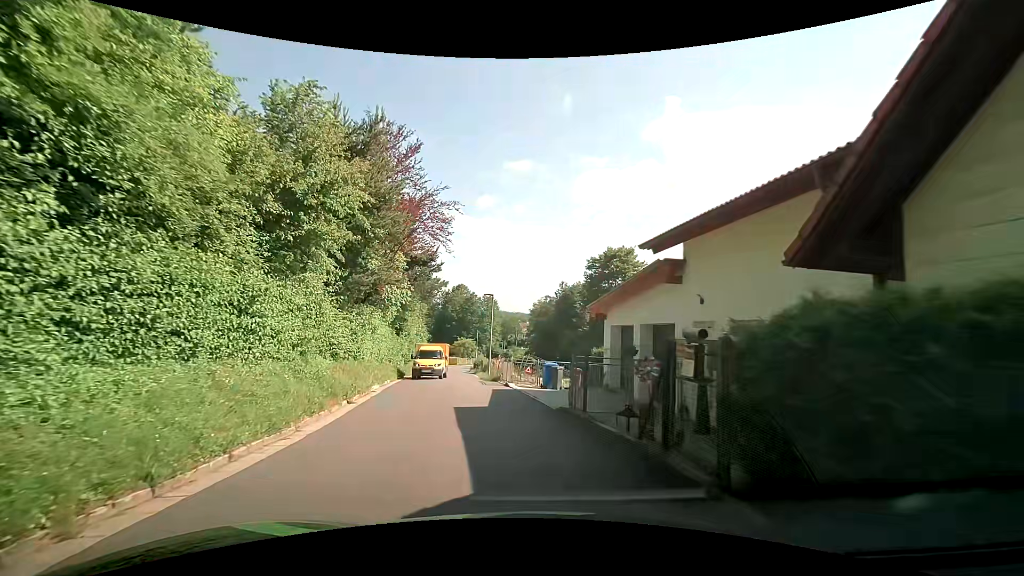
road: residential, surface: asphalt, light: Day
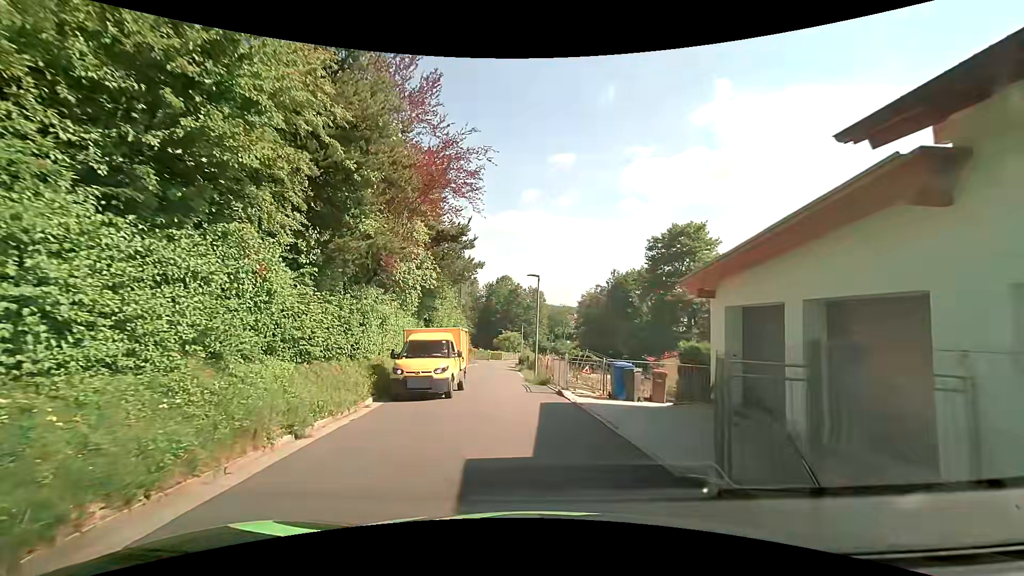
(-0.3, +5.8) m; -4°
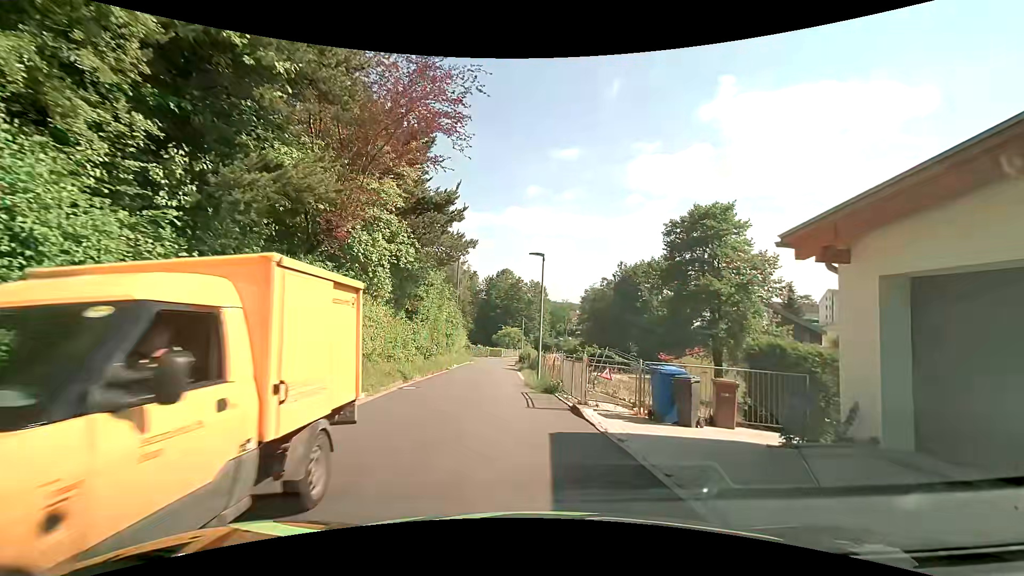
(-0.1, +4.8) m; -1°
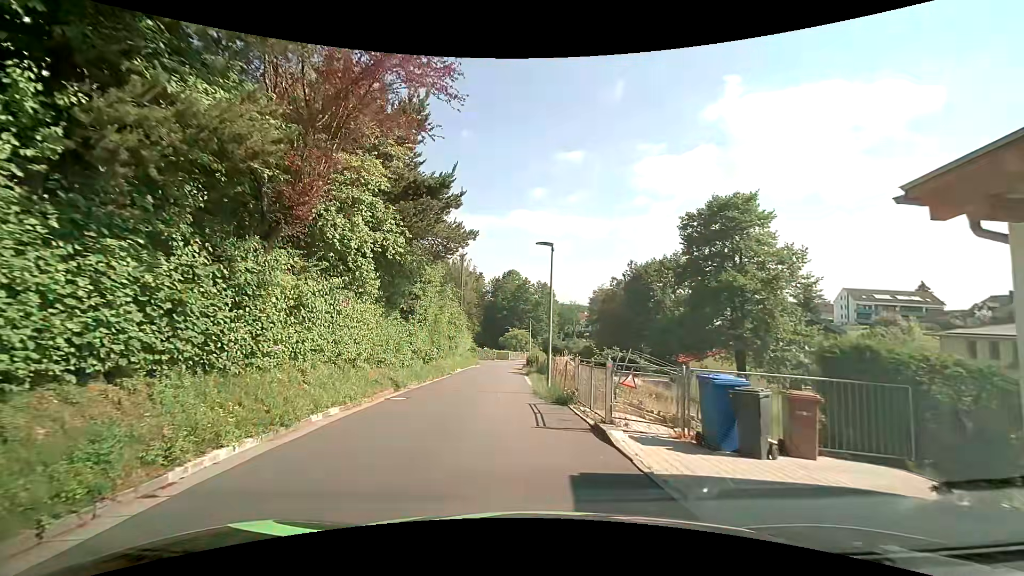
(0.0, +2.5) m; -1°
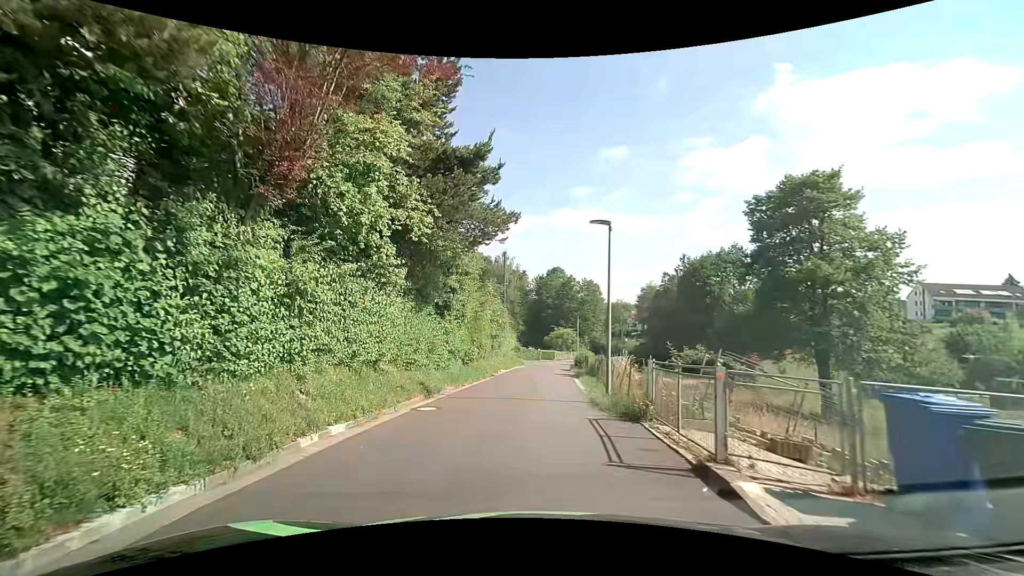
(-0.1, +2.9) m; -4°
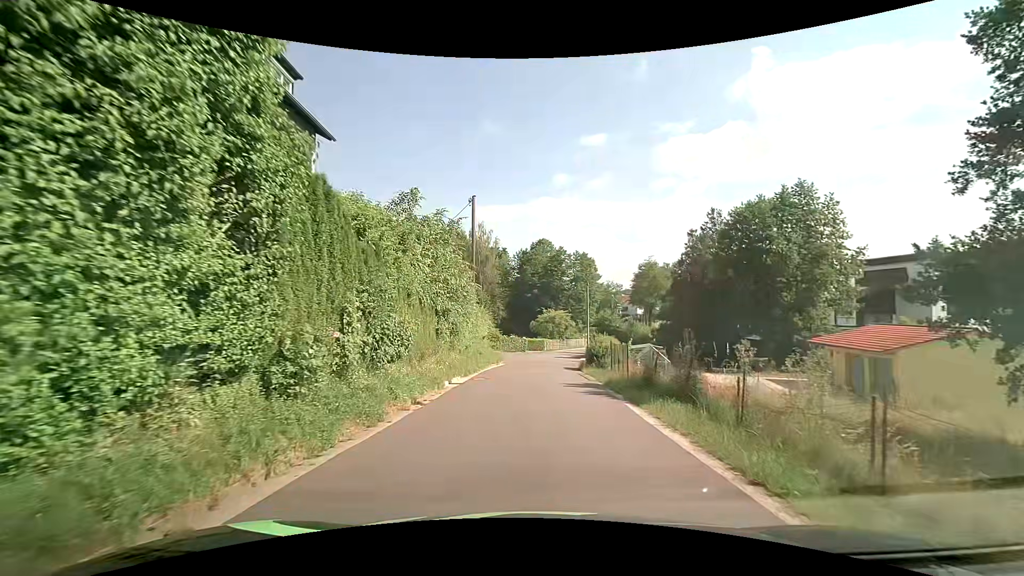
(-0.1, +18.3) m; +2°
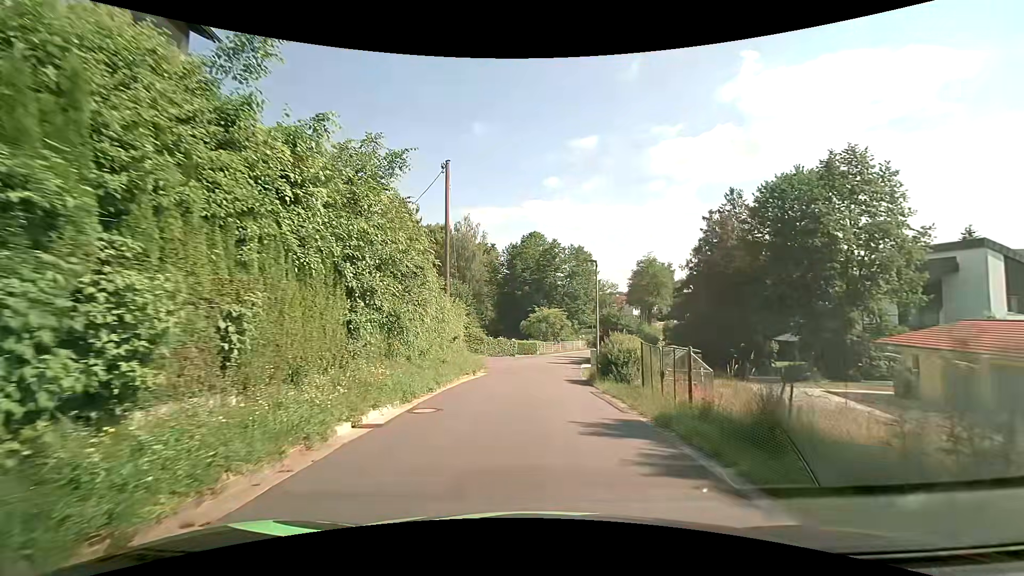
(0.0, +8.2) m; +1°
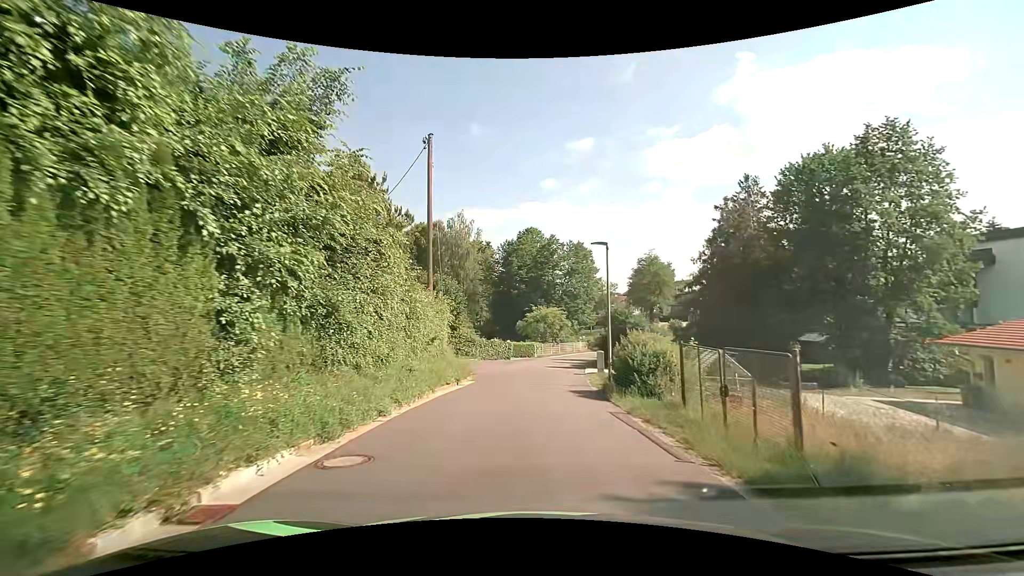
(0.0, +4.2) m; 0°
